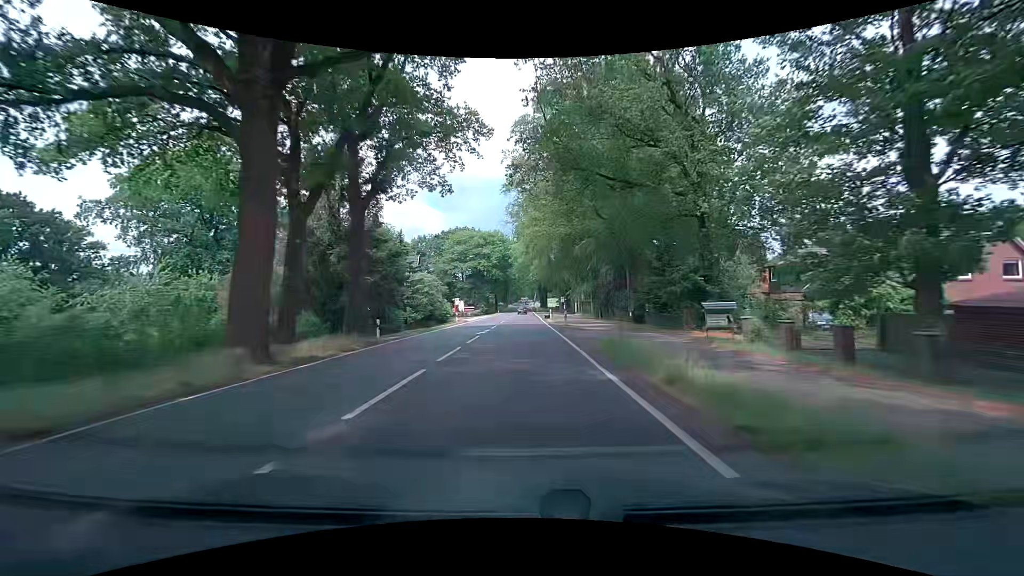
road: primary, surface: asphalt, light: Day
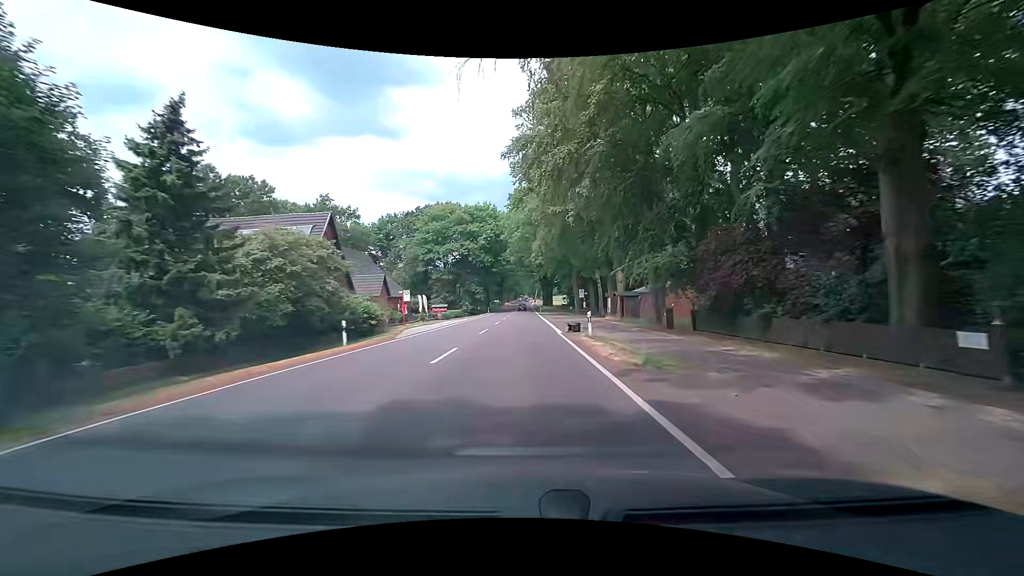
(-0.2, +32.2) m; -1°
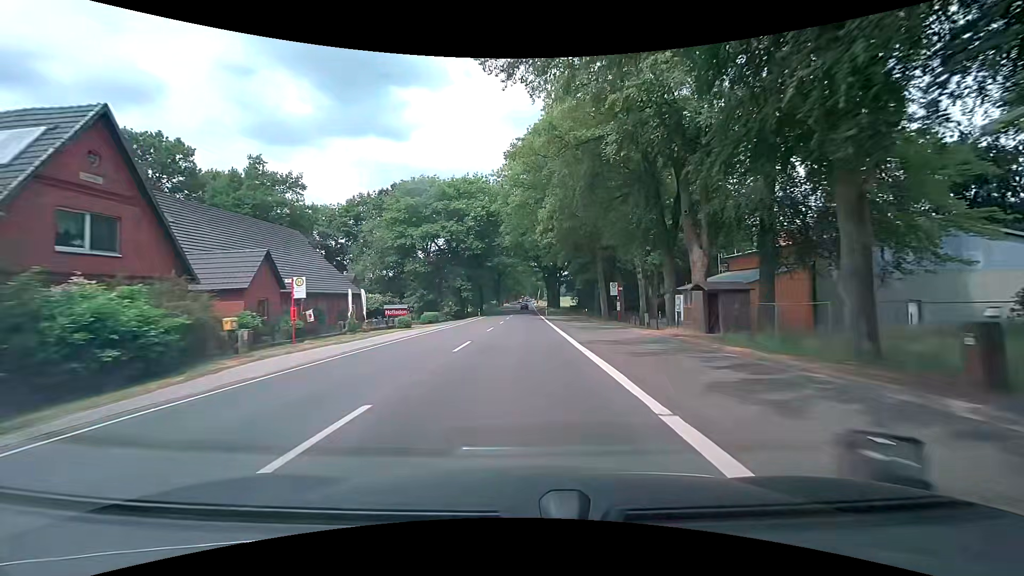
(+0.1, +21.5) m; 0°
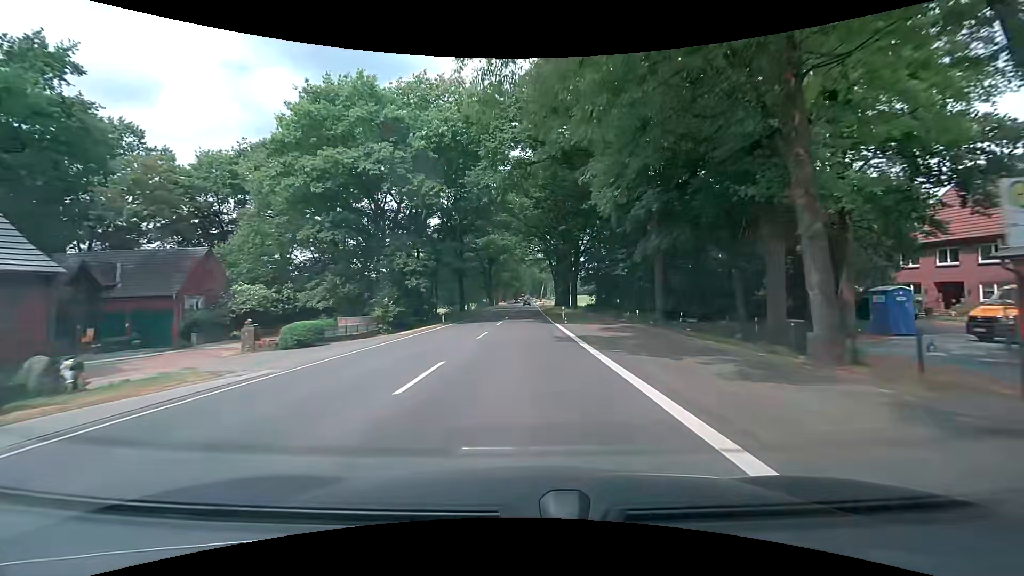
(-0.1, +32.2) m; 0°
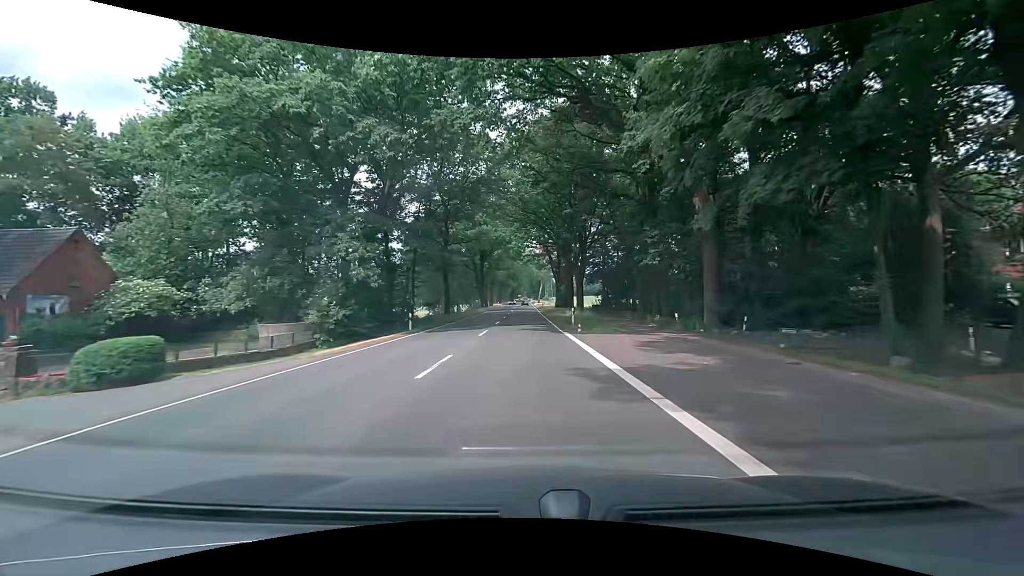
(0.0, +10.7) m; 0°
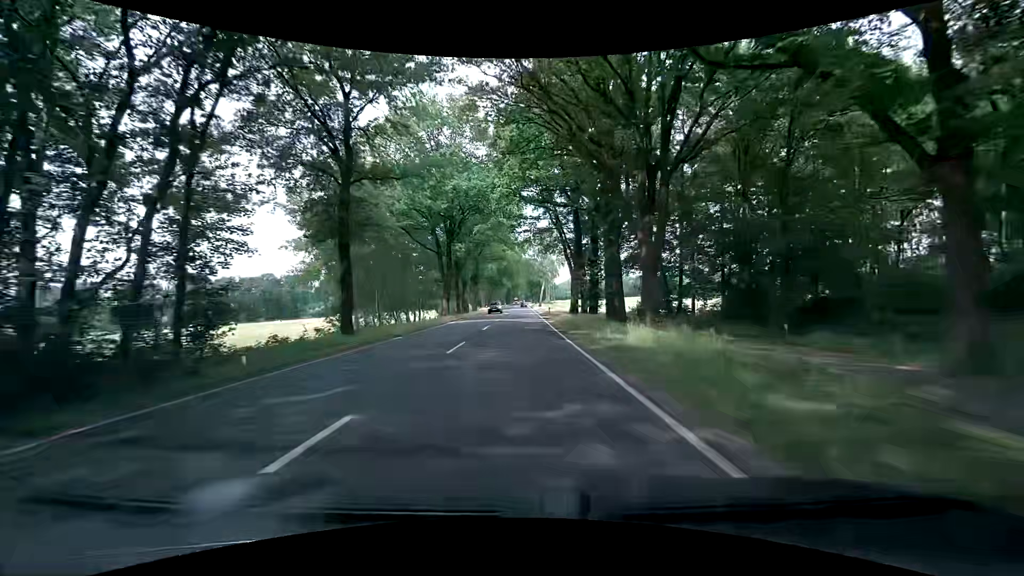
(+0.2, +32.2) m; 0°
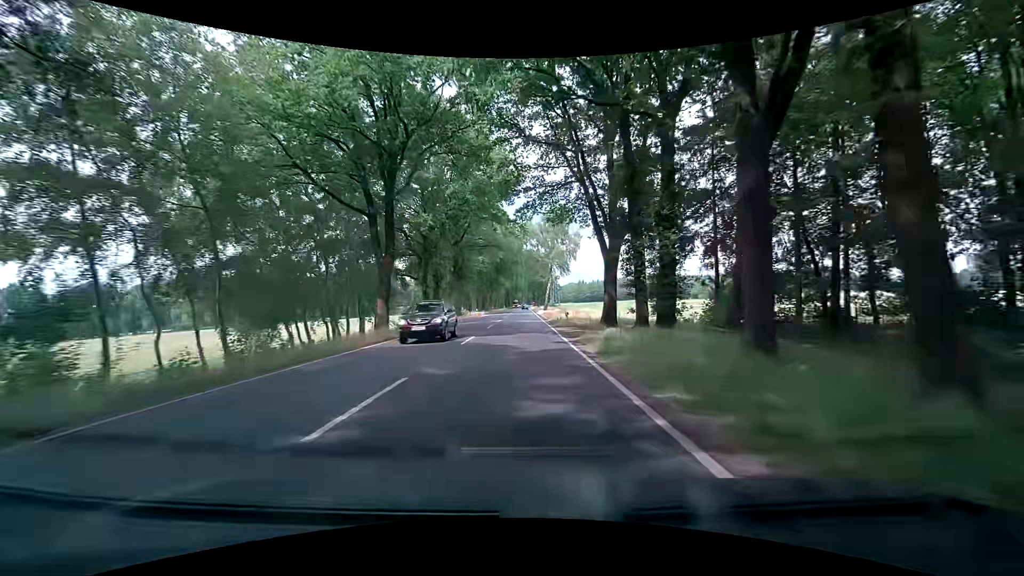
(+0.2, +21.4) m; -1°
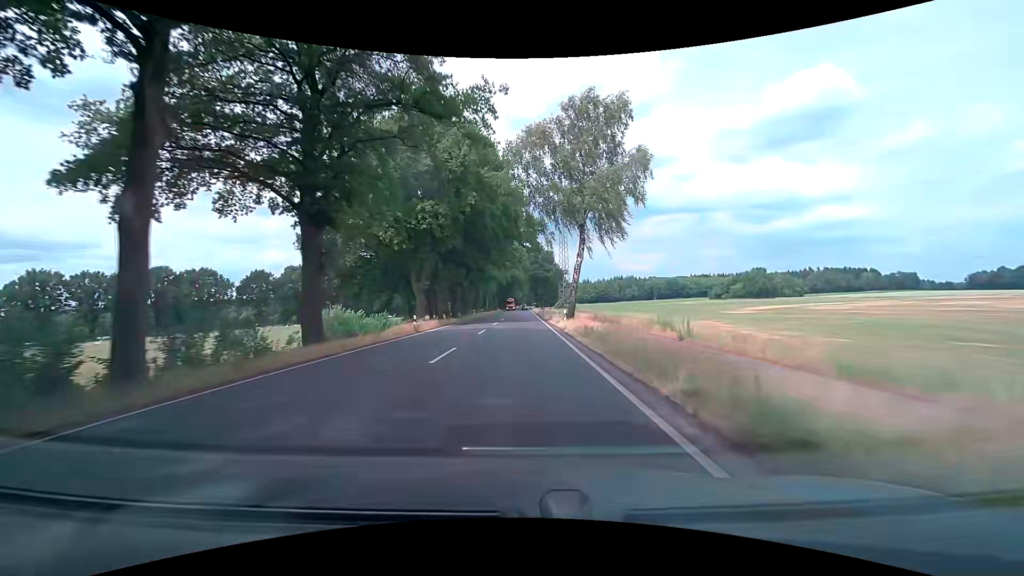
(+0.1, +42.8) m; 0°
(0, +10) (0, +20) (0, +30) (0, +40) (+1, +50) (+1, +60) (+1, +70) (+1, +80) (+1, +90) (+1, +100) m
